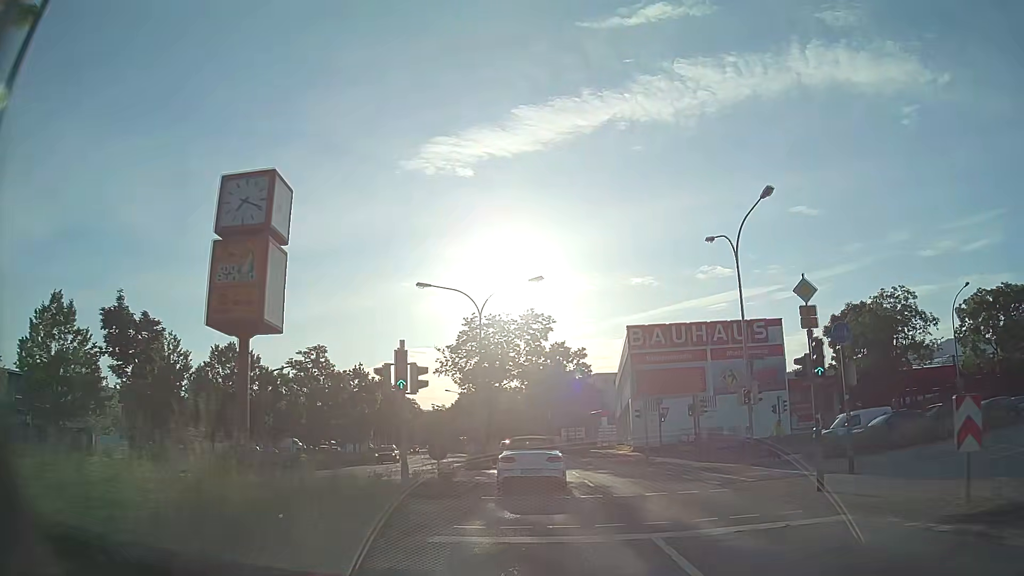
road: primary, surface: asphalt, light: Day
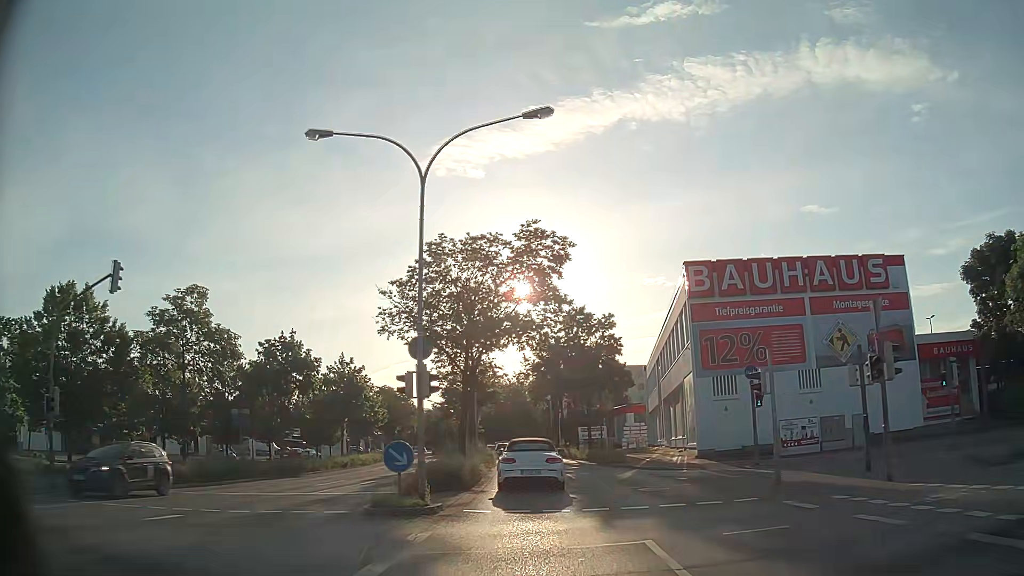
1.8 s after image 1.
(-0.2, +18.9) m; -2°
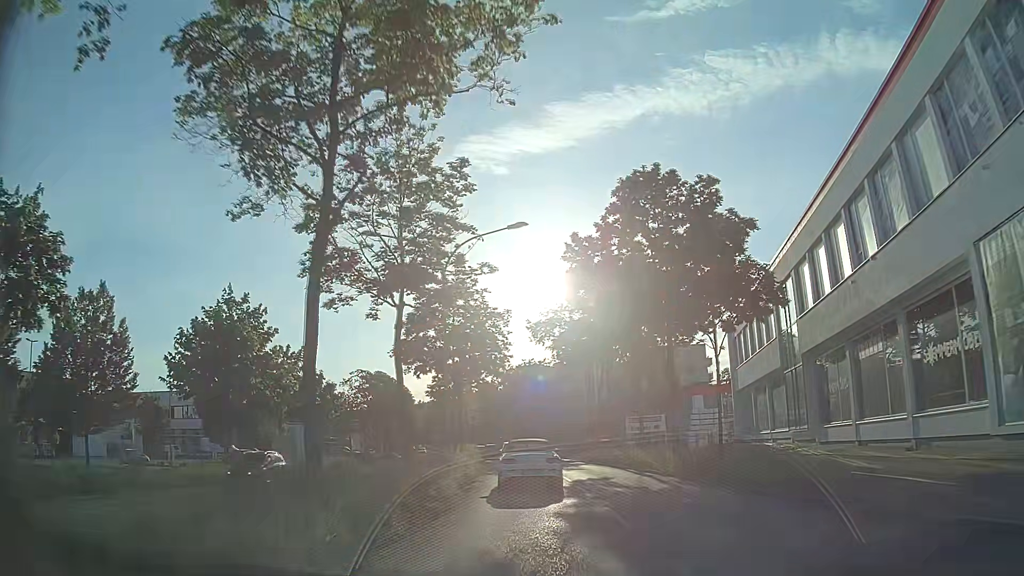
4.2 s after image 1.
(-0.5, +26.1) m; -3°
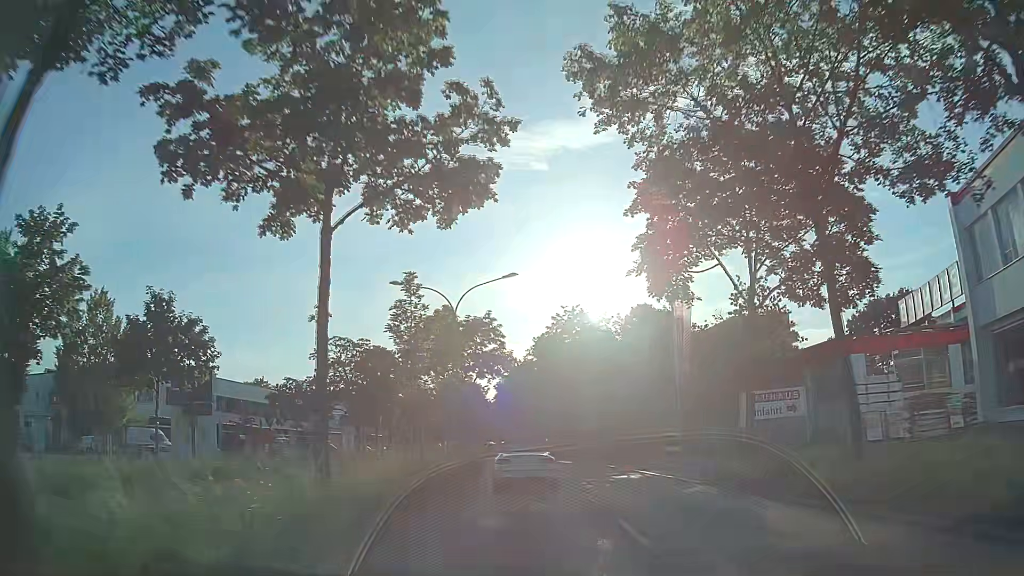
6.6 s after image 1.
(-0.7, +26.7) m; -3°
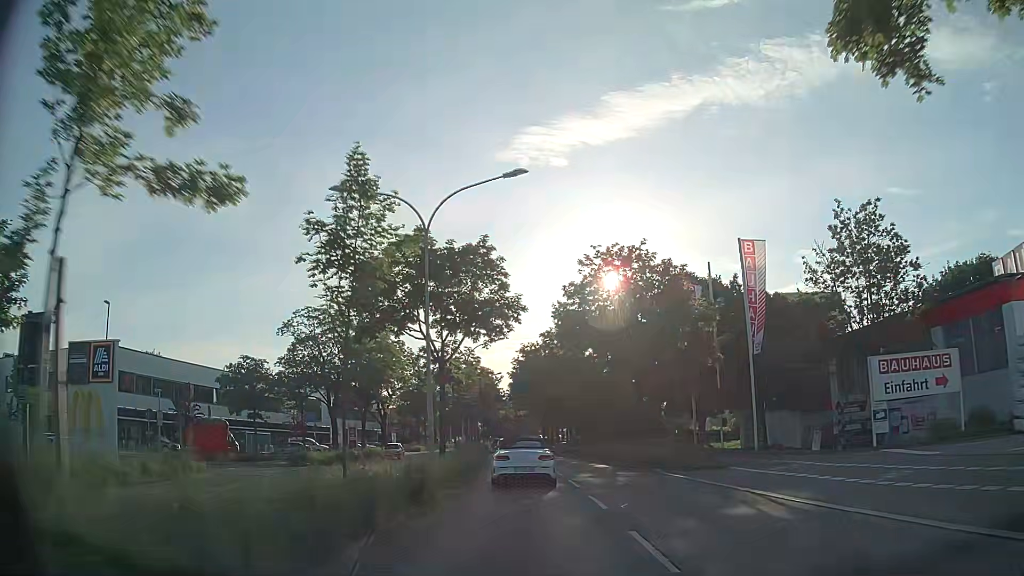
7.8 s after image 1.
(-0.2, +13.4) m; -1°
(0, +10) (-1, +20) (-2, +30) (-3, +40) (-4, +50) (-5, +60) (-6, +70) (-6, +80) (-7, +90) (-7, +100) m
